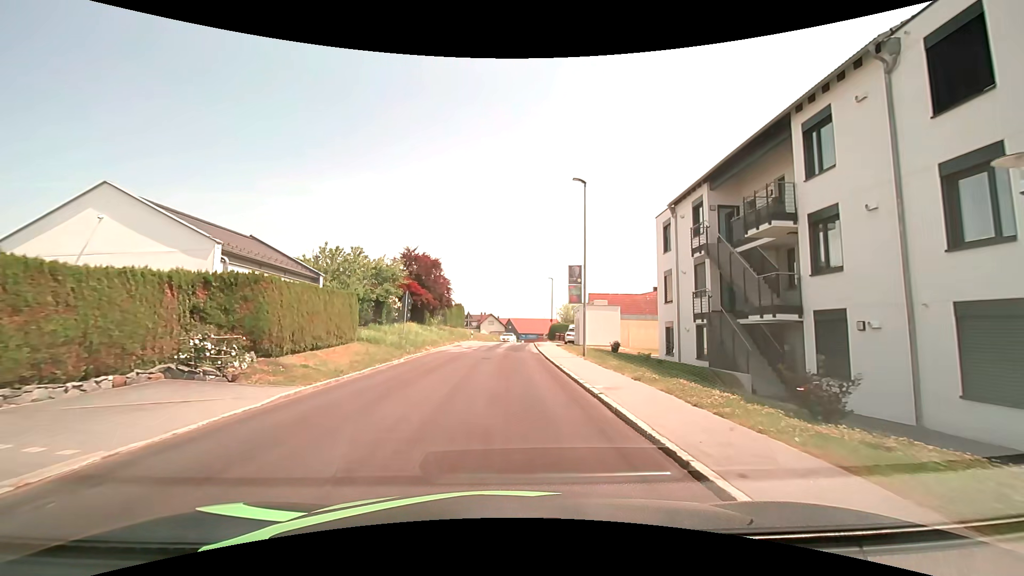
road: tertiary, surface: asphalt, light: Day
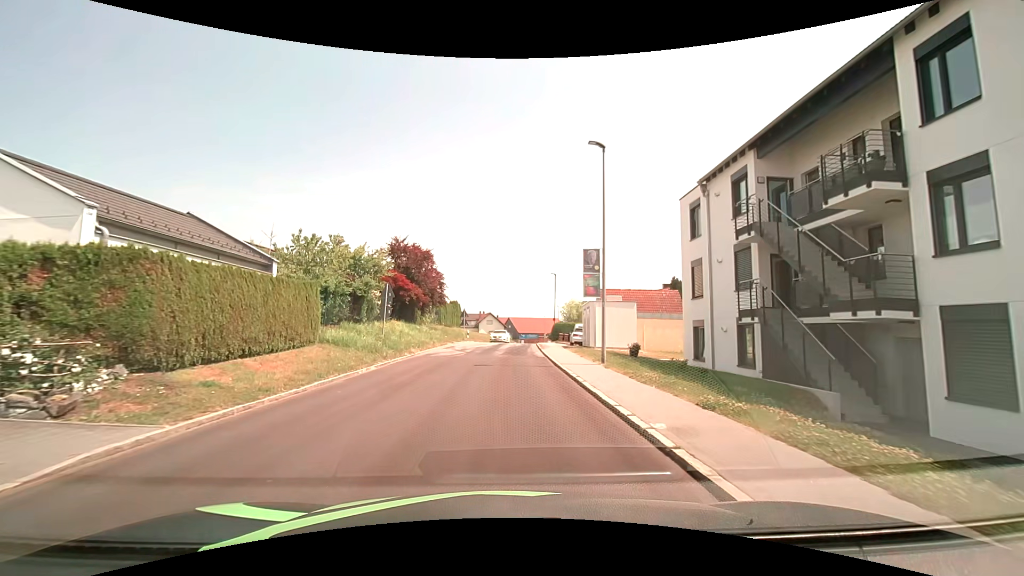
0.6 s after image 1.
(0.0, +4.4) m; 0°
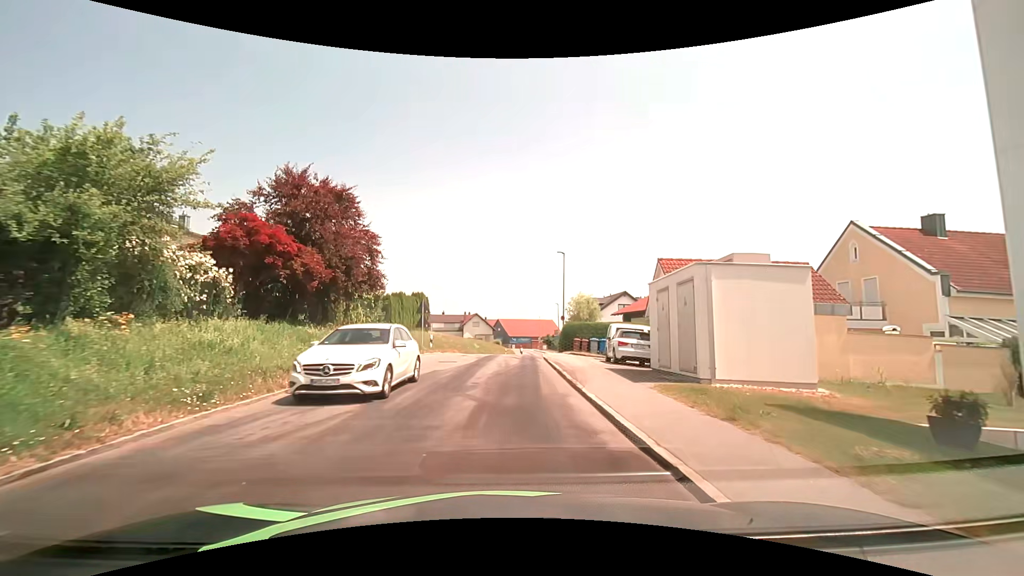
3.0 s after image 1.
(+0.1, +17.8) m; +1°
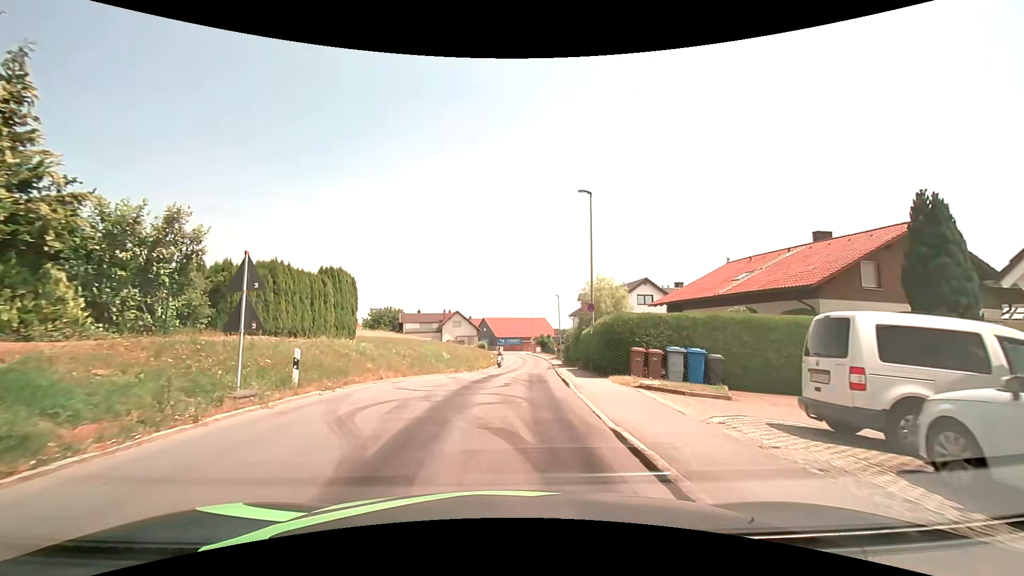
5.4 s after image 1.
(+0.2, +17.8) m; +2°
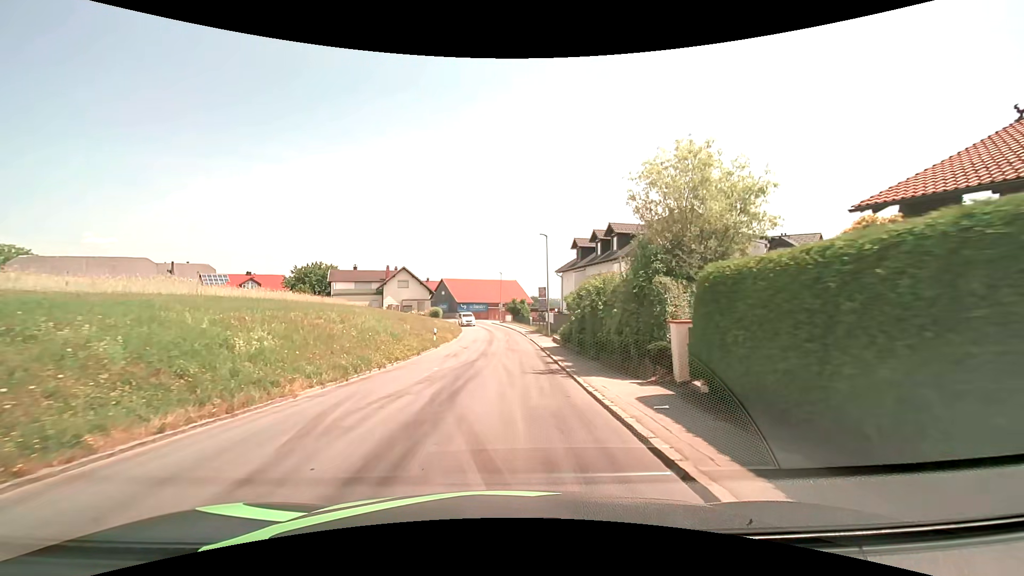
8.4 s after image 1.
(+0.6, +22.9) m; +3°
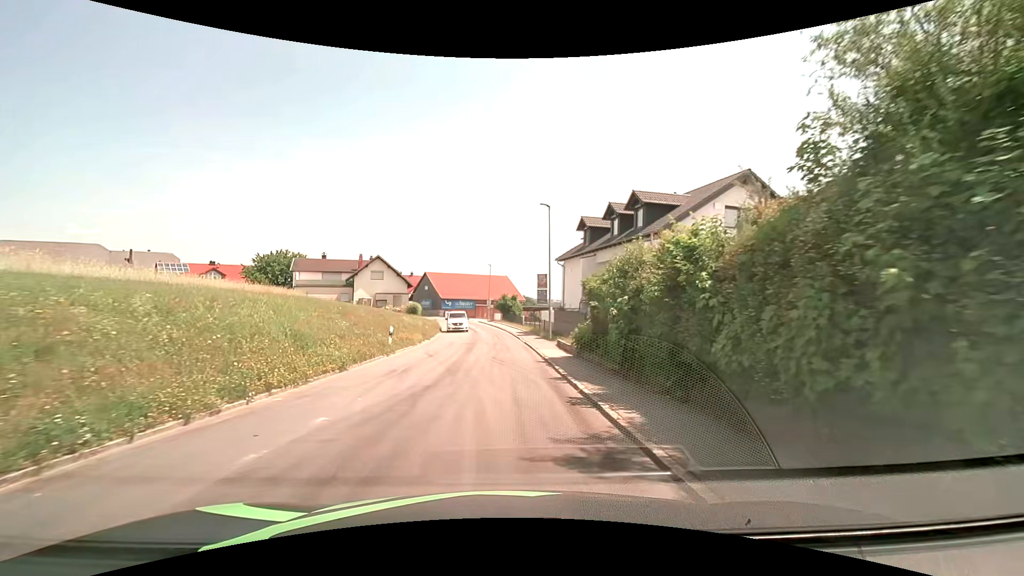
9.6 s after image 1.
(+0.2, +9.6) m; +1°
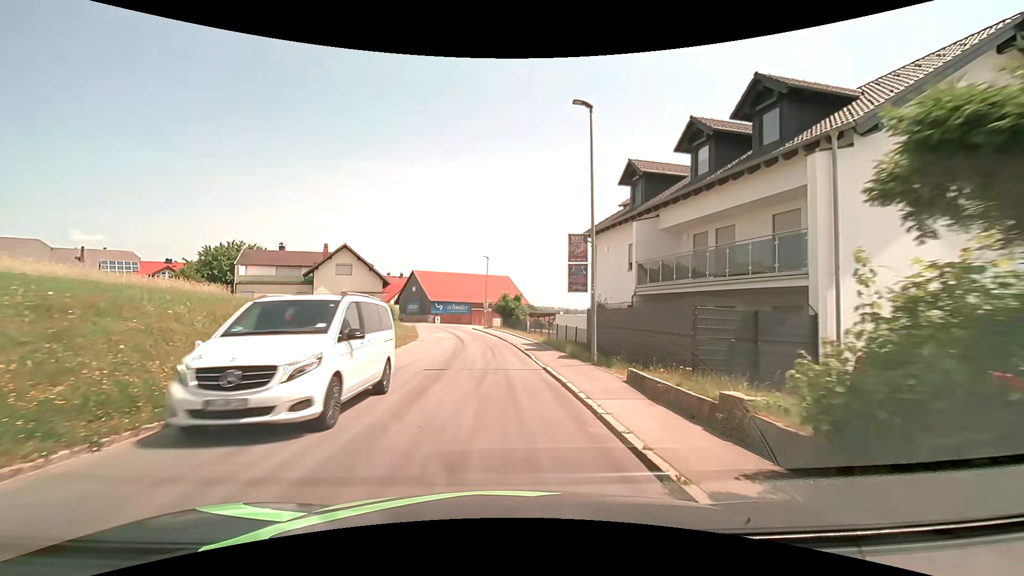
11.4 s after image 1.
(0.0, +14.2) m; 0°
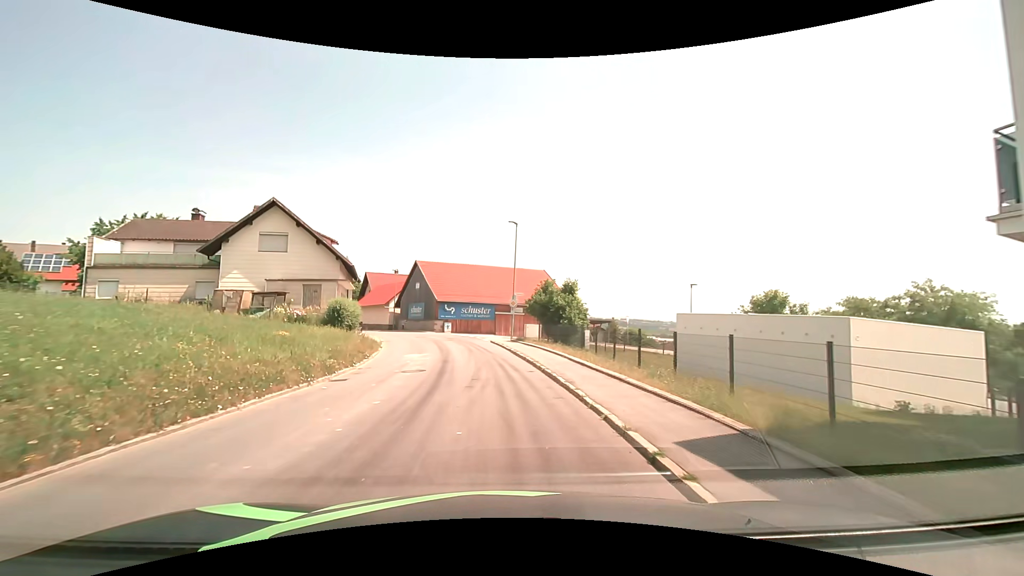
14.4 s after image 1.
(-0.6, +22.5) m; -3°
(0, +10) (-1, +20) (-2, +30) (-4, +40) (-8, +49) (-13, +58) (-18, +66) (-23, +75) (-28, +83) (-33, +92) m
